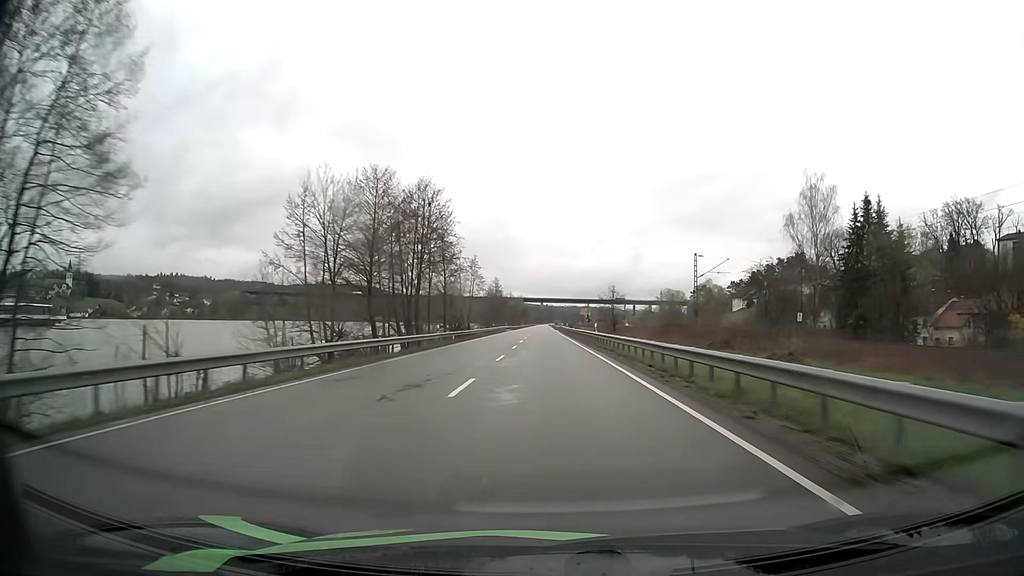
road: primary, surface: asphalt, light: Day
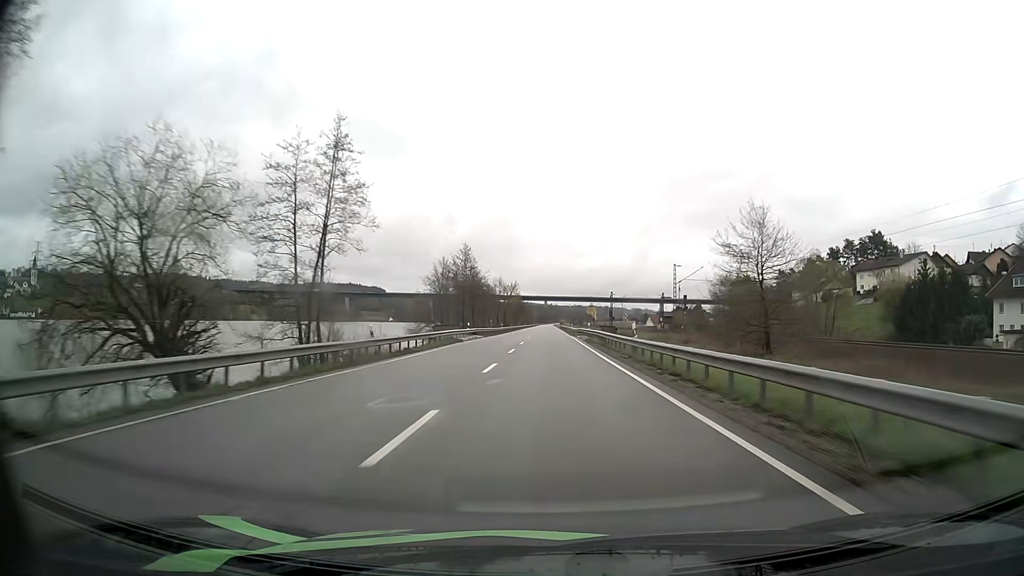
(-0.4, +65.7) m; 0°
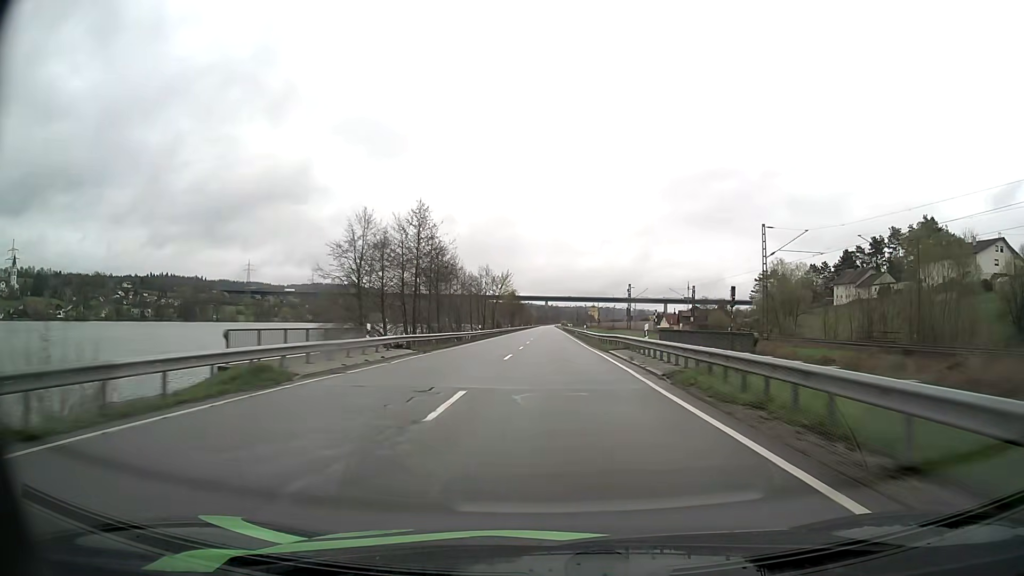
(-0.1, +32.9) m; 0°
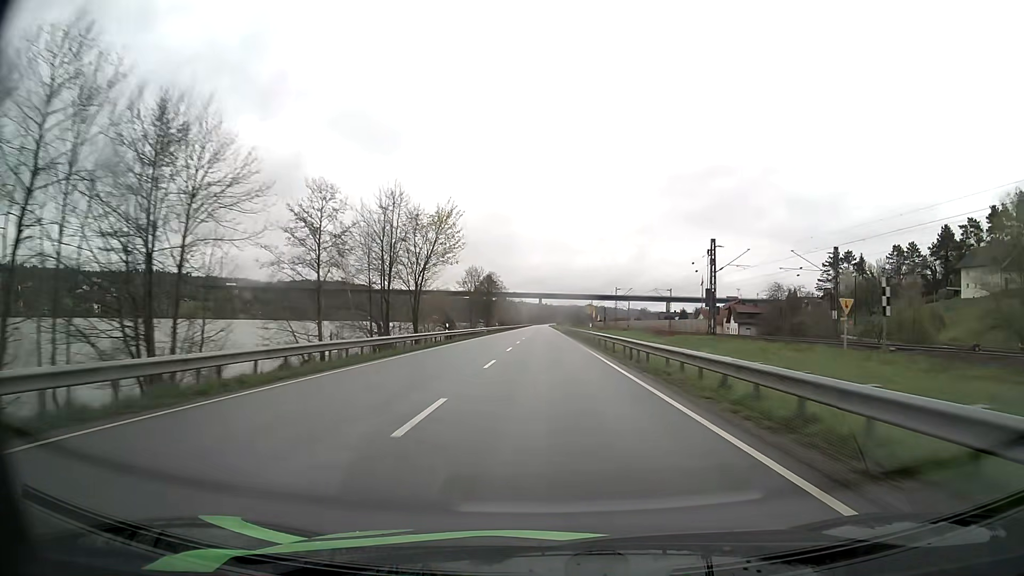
(+0.3, +65.8) m; +1°
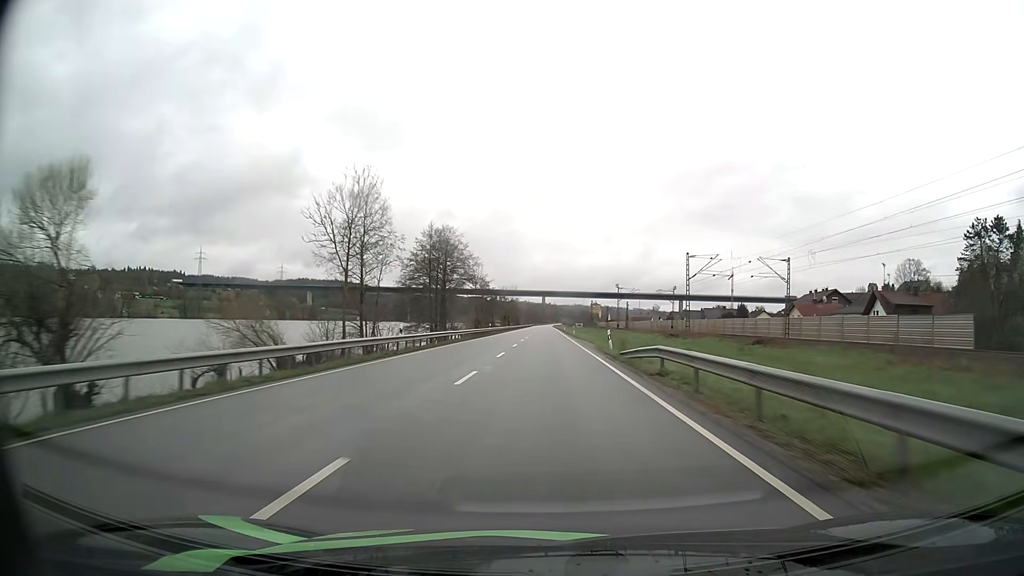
(-0.1, +65.8) m; 0°
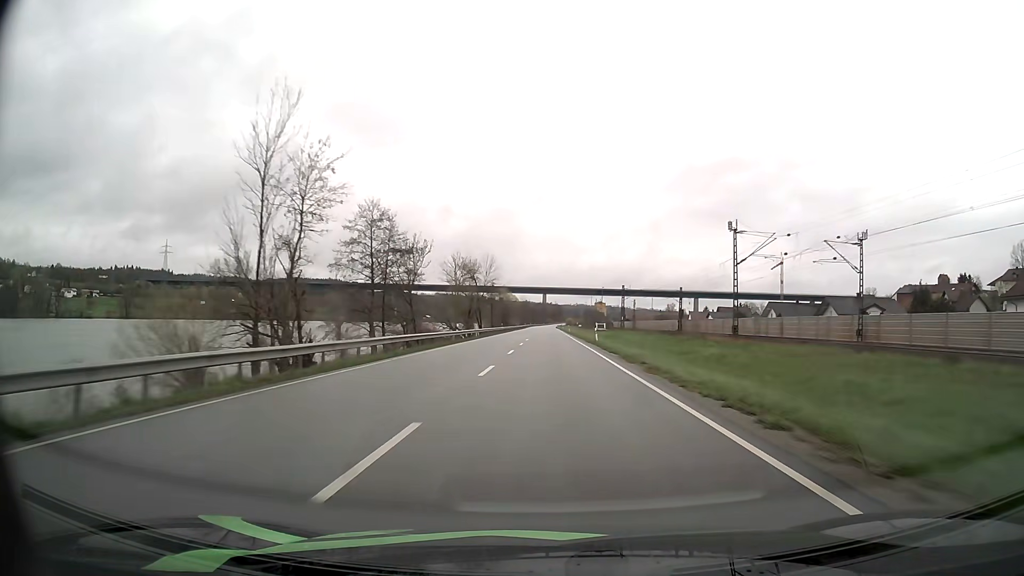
(-0.2, +82.2) m; 0°
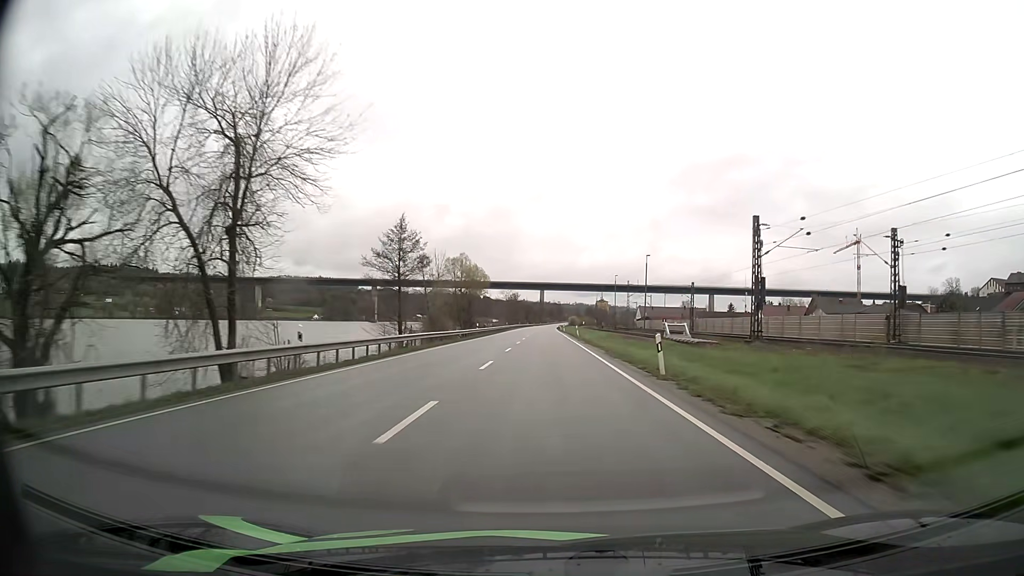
(+0.3, +82.2) m; 0°
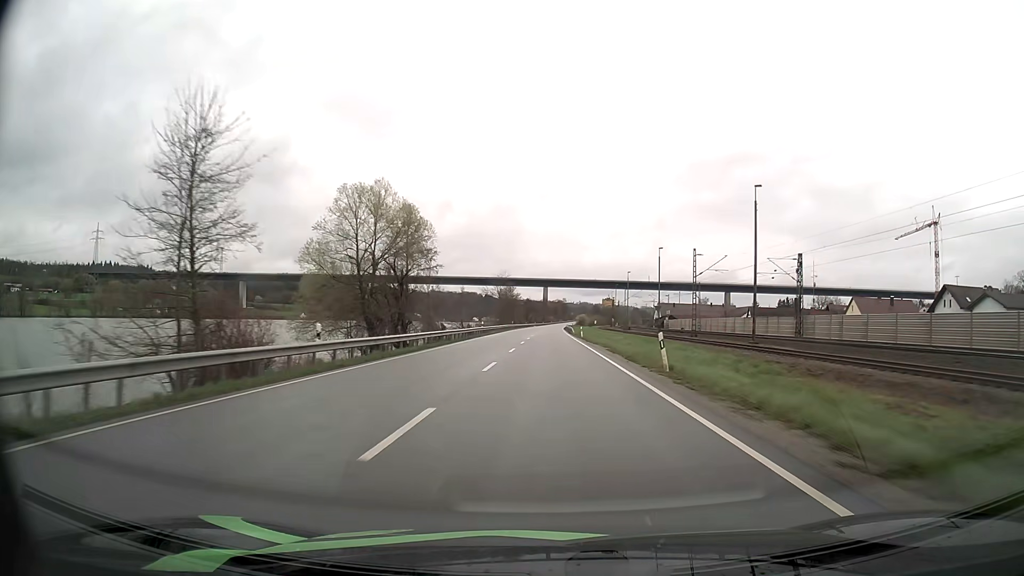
(-0.2, +49.3) m; 0°
(0, +10) (0, +20) (0, +30) (0, +40) (0, +50) (0, +60) (0, +70) (0, +80) (0, +90) (0, +100) m
